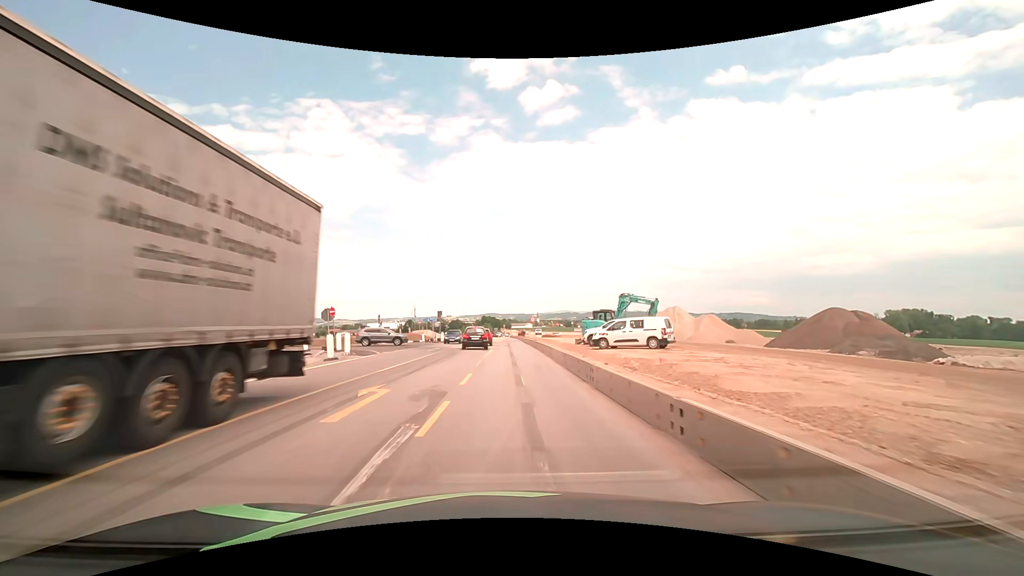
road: motorway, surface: asphalt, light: Day
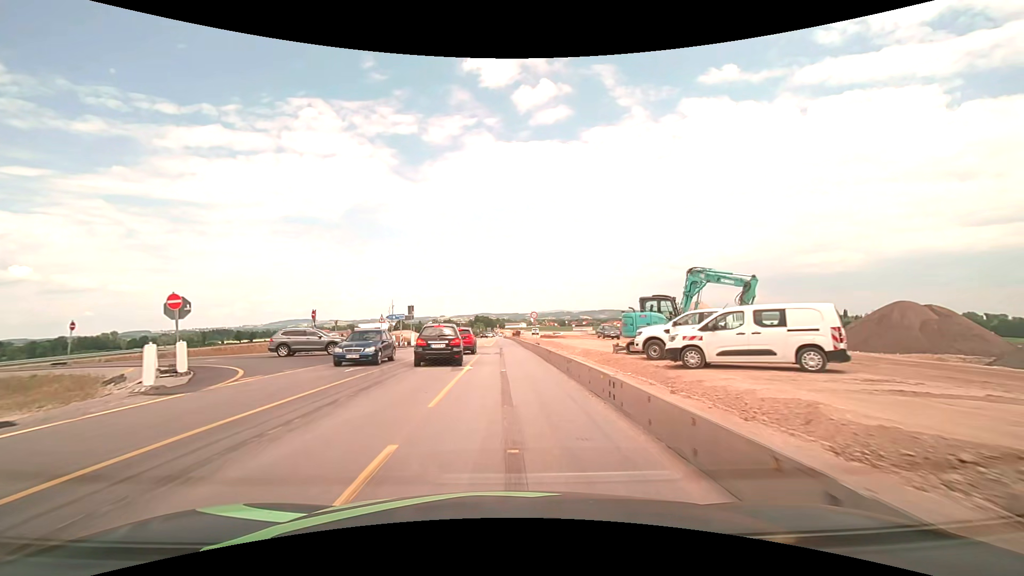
(+0.1, +15.3) m; 0°
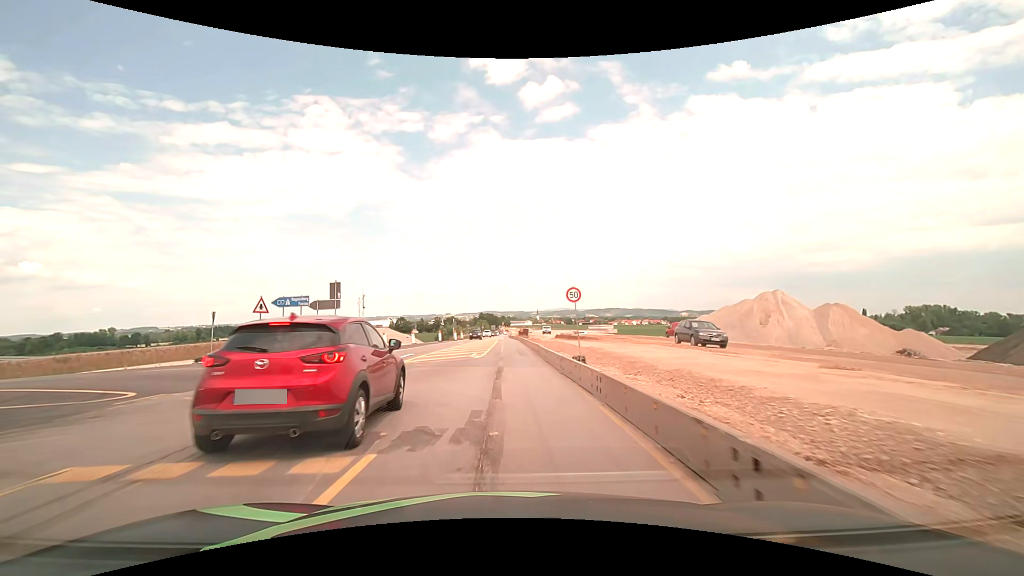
(0.0, +22.9) m; 0°
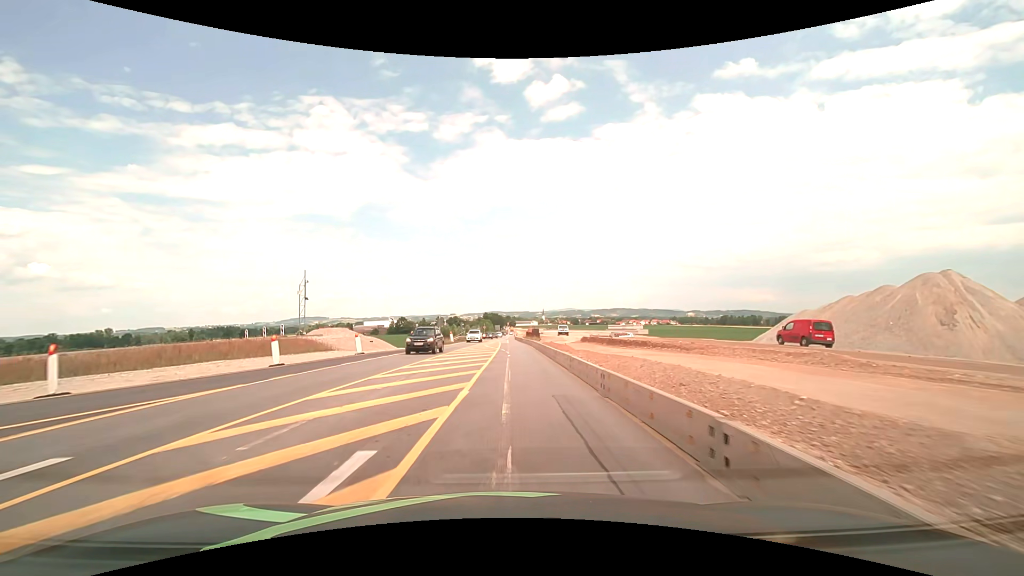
(-0.2, +23.0) m; -1°
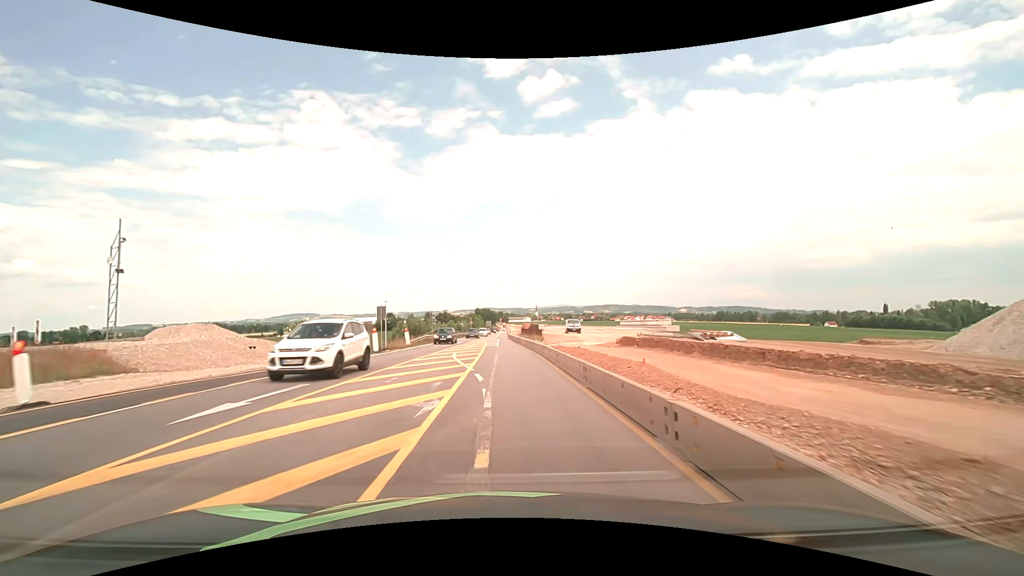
(+0.3, +23.0) m; +1°
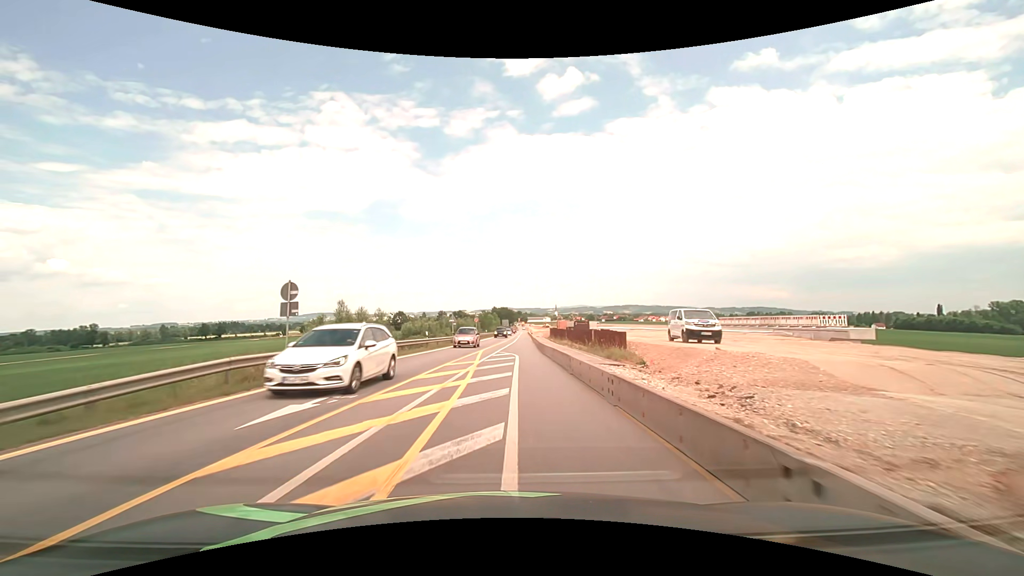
(-0.7, +38.2) m; -2°
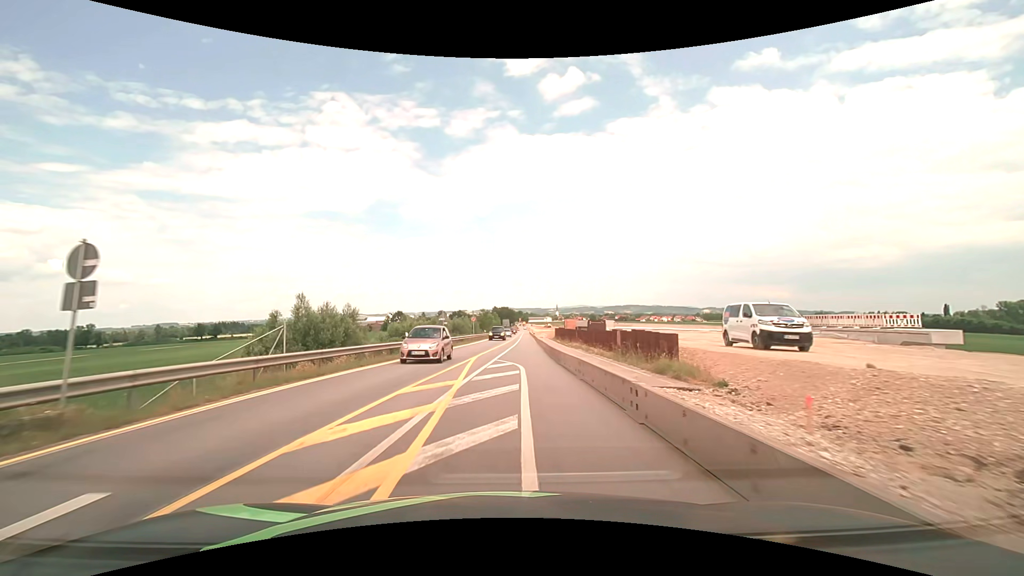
(0.0, +7.6) m; 0°
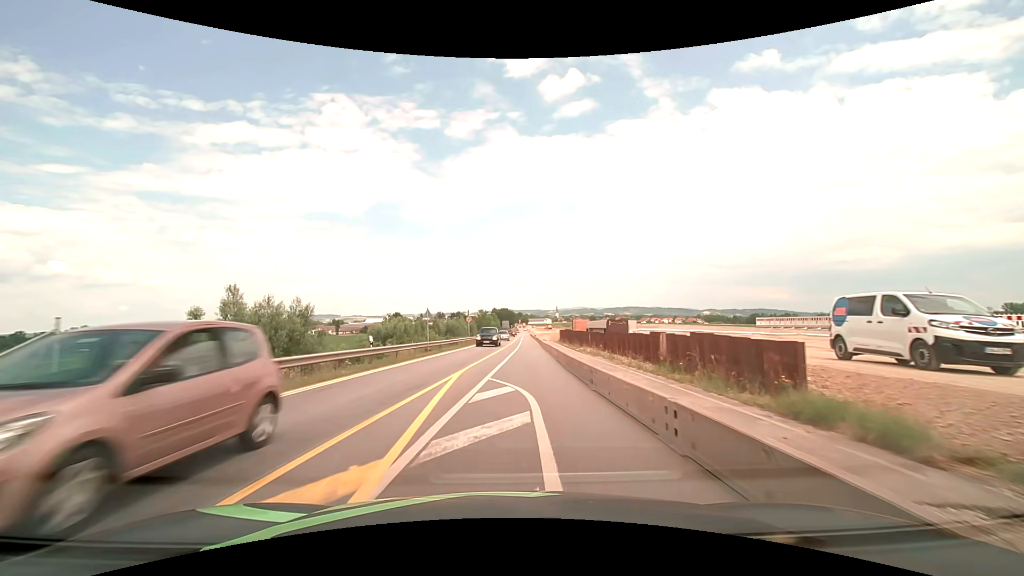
(0.0, +7.6) m; 0°
(0, +10) (0, +20) (+1, +30) (+1, +40) (+1, +50) (+2, +60) (+2, +70) (+3, +80) (+3, +90) (+3, +100) m
